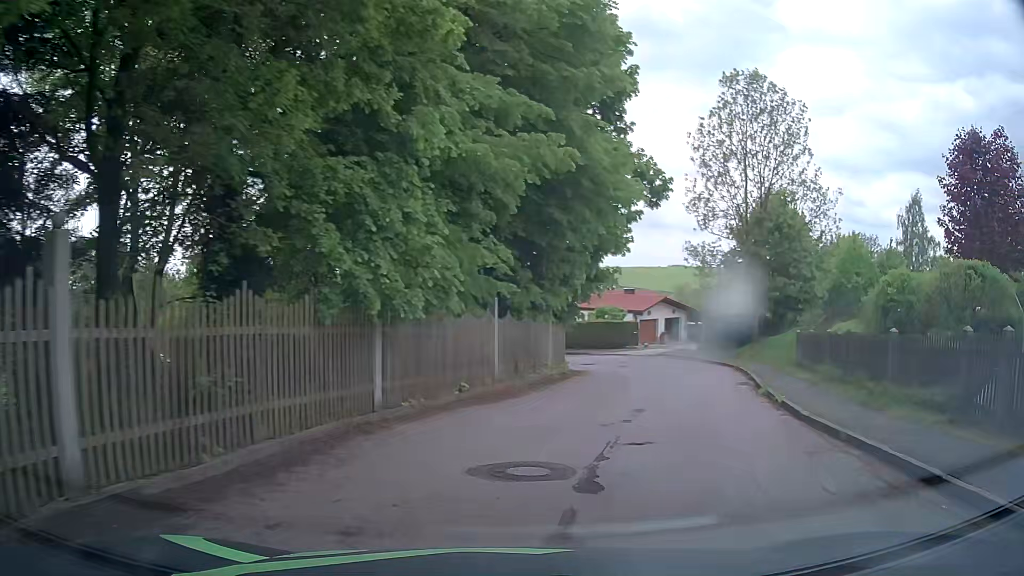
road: residential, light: Day
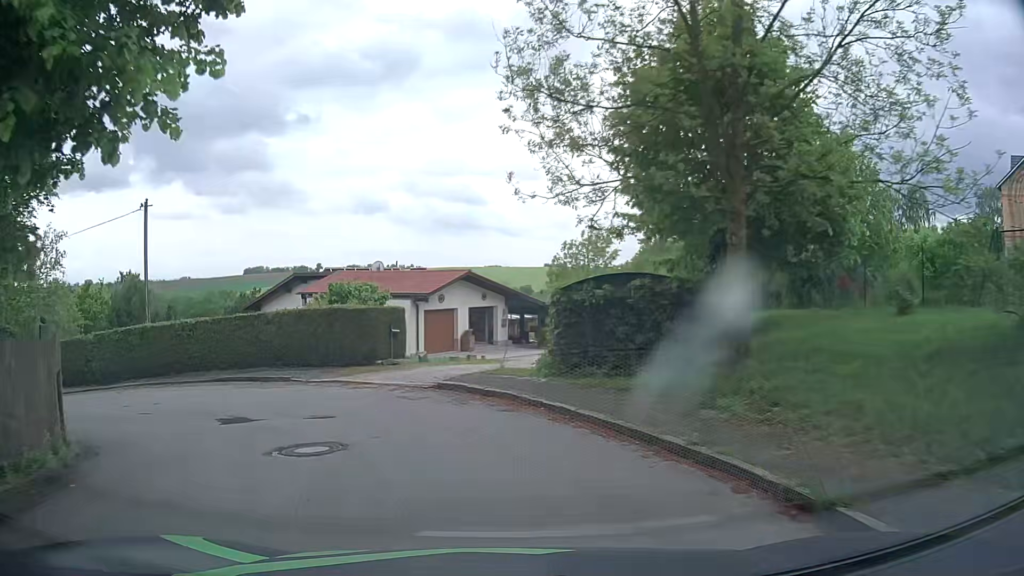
(+5.4, +22.2) m; +15°
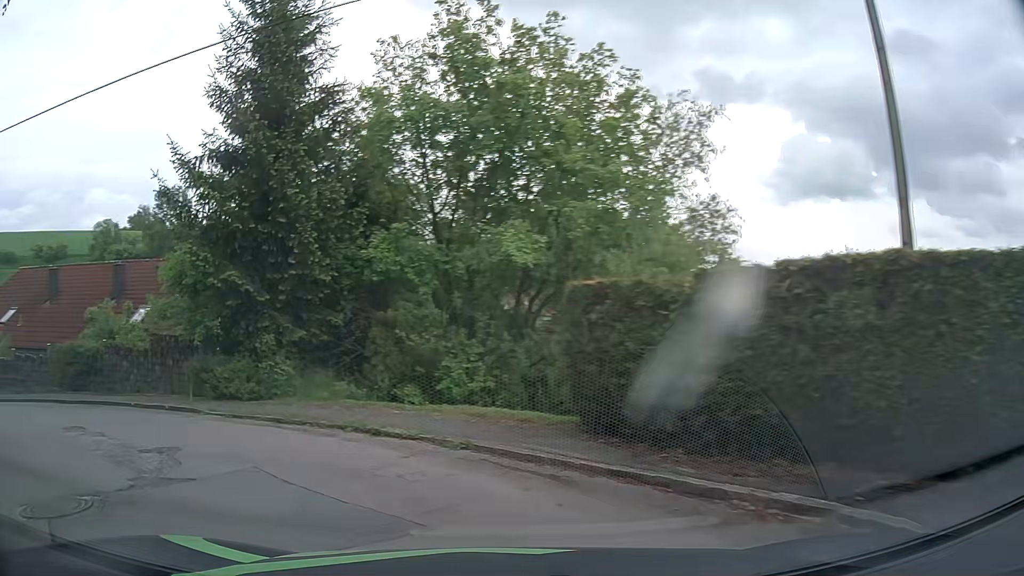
(-7.6, +16.6) m; -64°
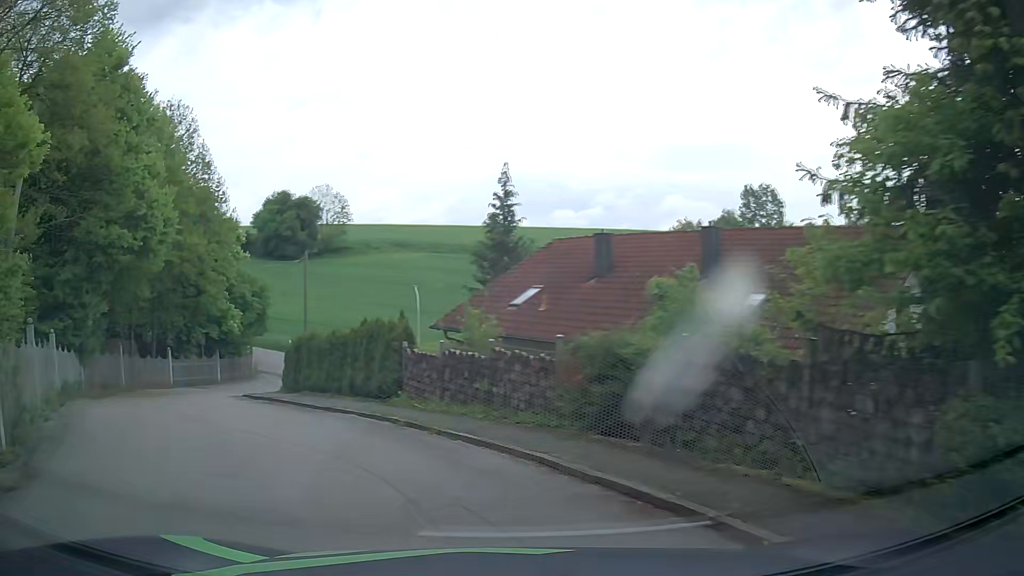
(-4.4, +9.1) m; -51°
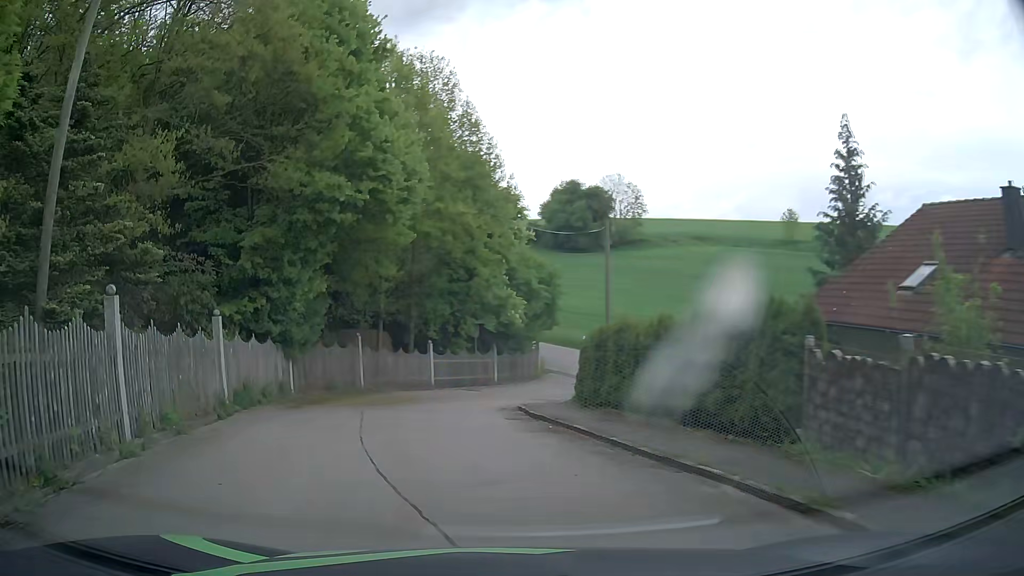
(-1.7, +7.2) m; -24°
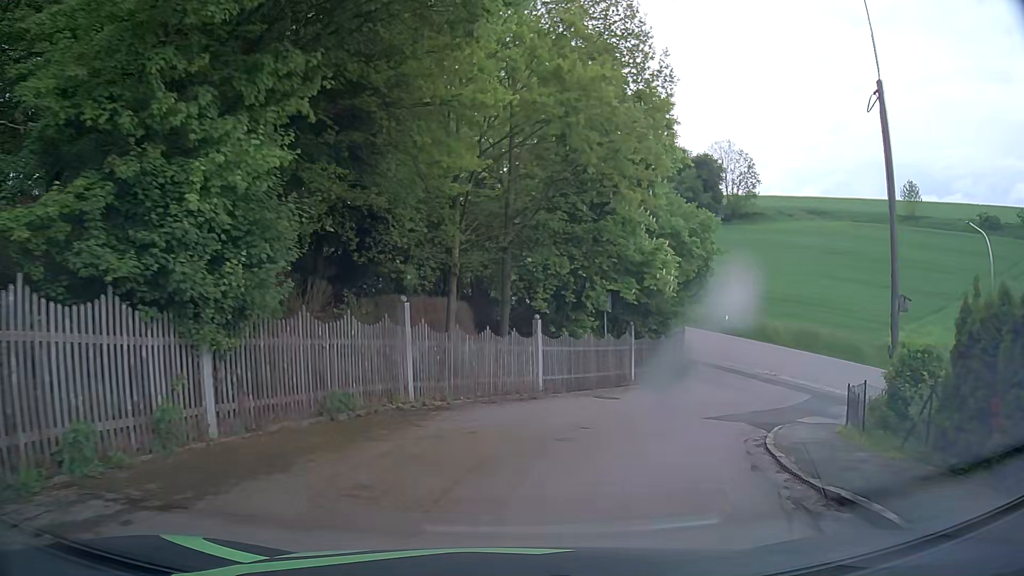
(-1.9, +12.9) m; -10°
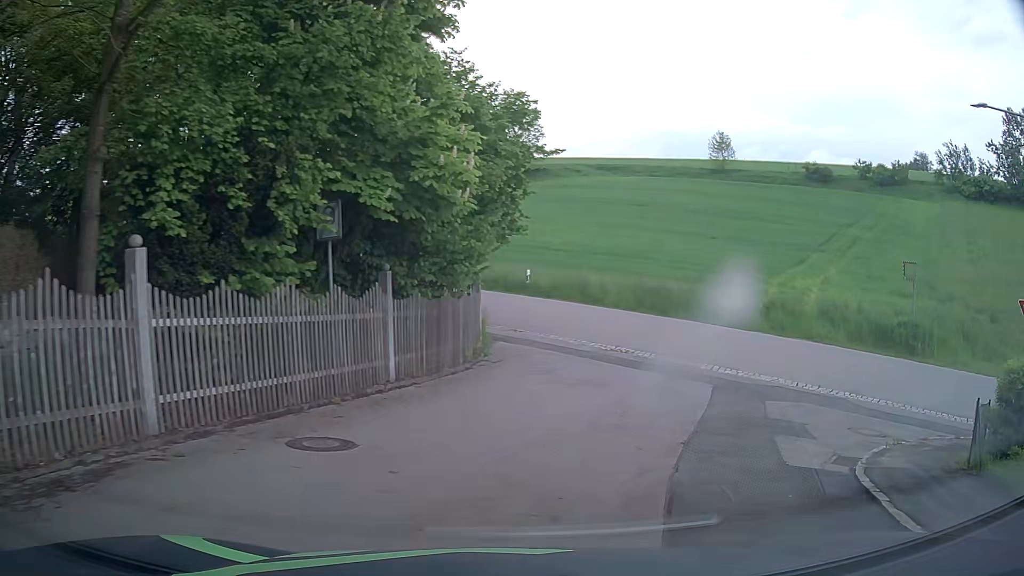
(+2.0, +12.0) m; +21°
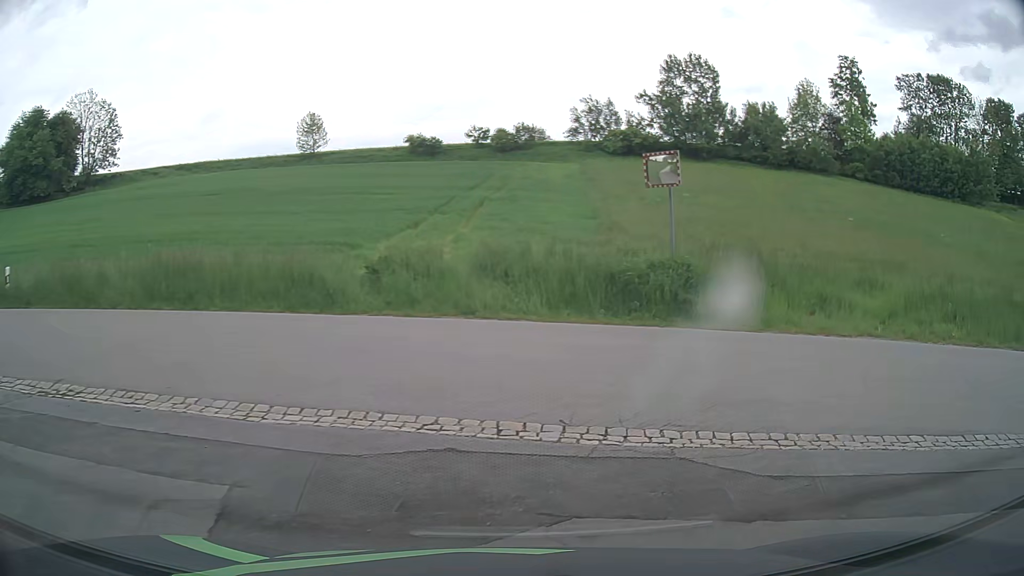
(+3.2, +11.5) m; +33°
